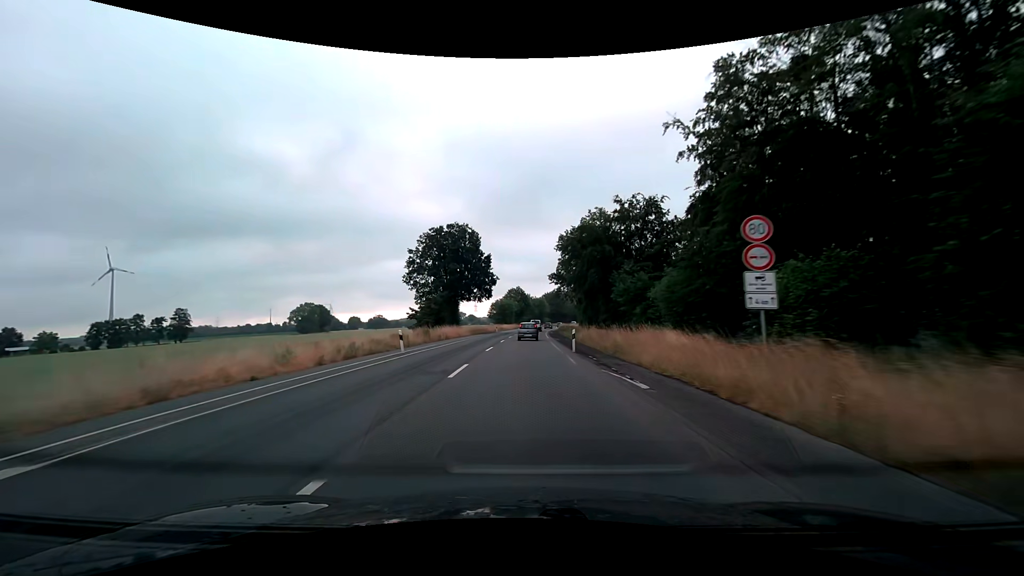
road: secondary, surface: asphalt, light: Day
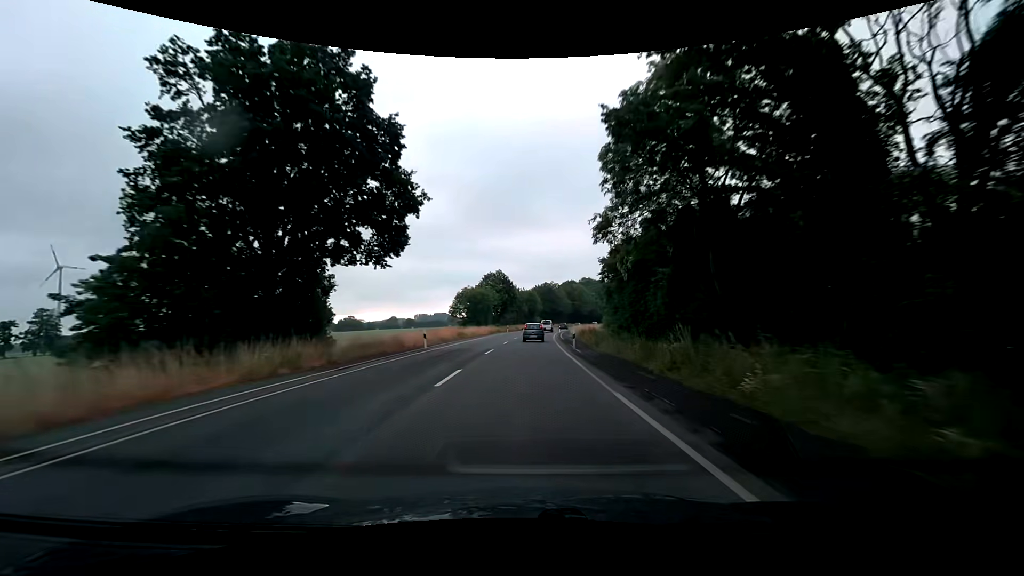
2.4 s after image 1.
(+0.3, +48.9) m; +1°
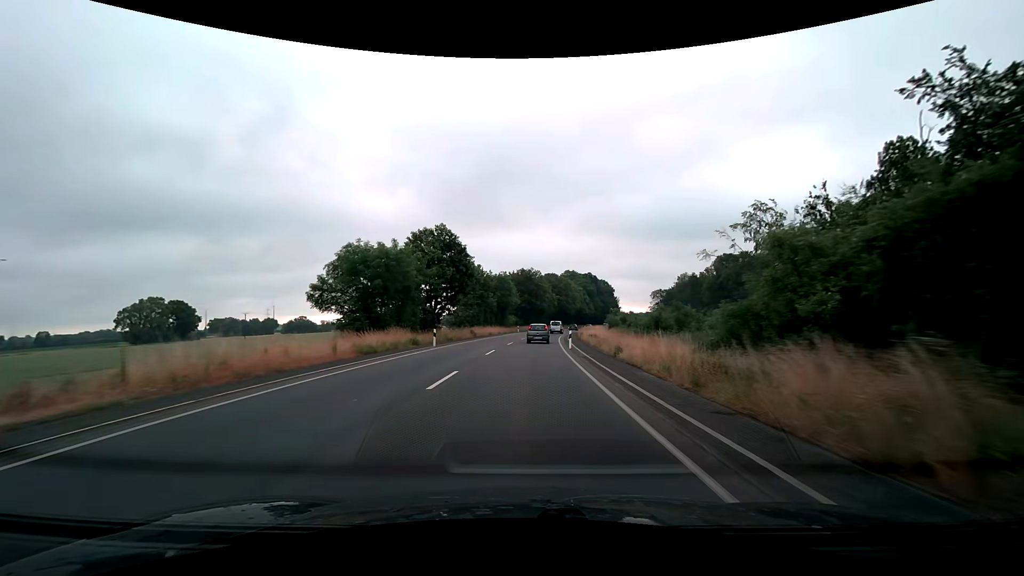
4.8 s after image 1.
(+1.1, +48.1) m; +3°
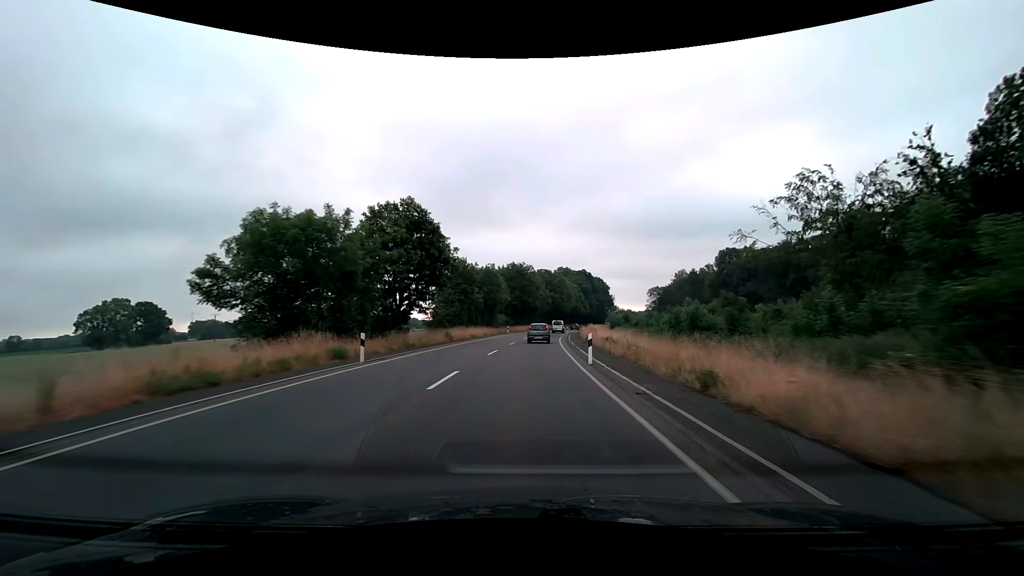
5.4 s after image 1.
(+0.1, +11.9) m; +1°
(0, +10) (0, +20) (+1, +30) (+1, +40) (+2, +50) (+3, +60) (+4, +70) (+5, +80) (+7, +90) (+8, +100) m
